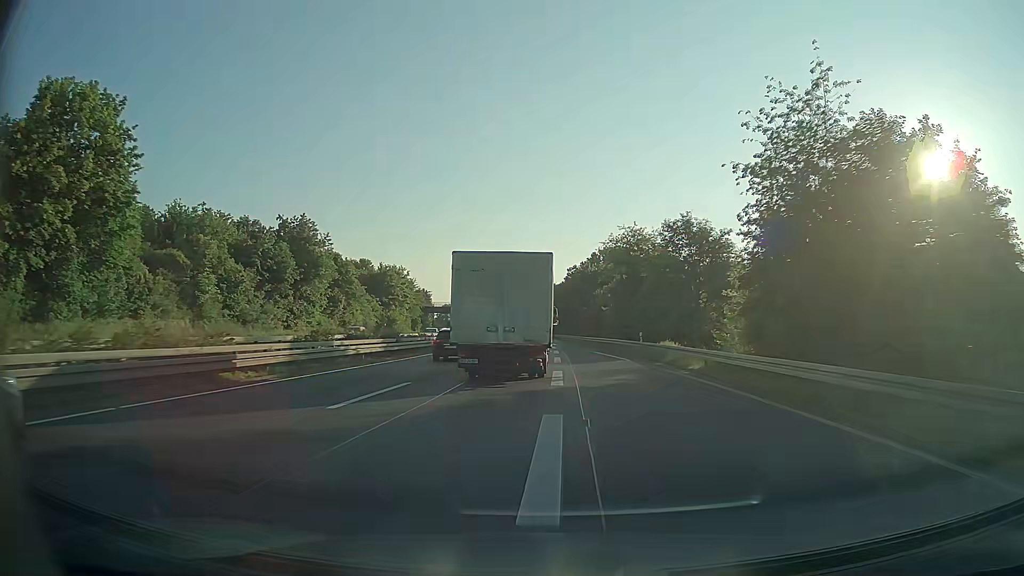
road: trunk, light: Day
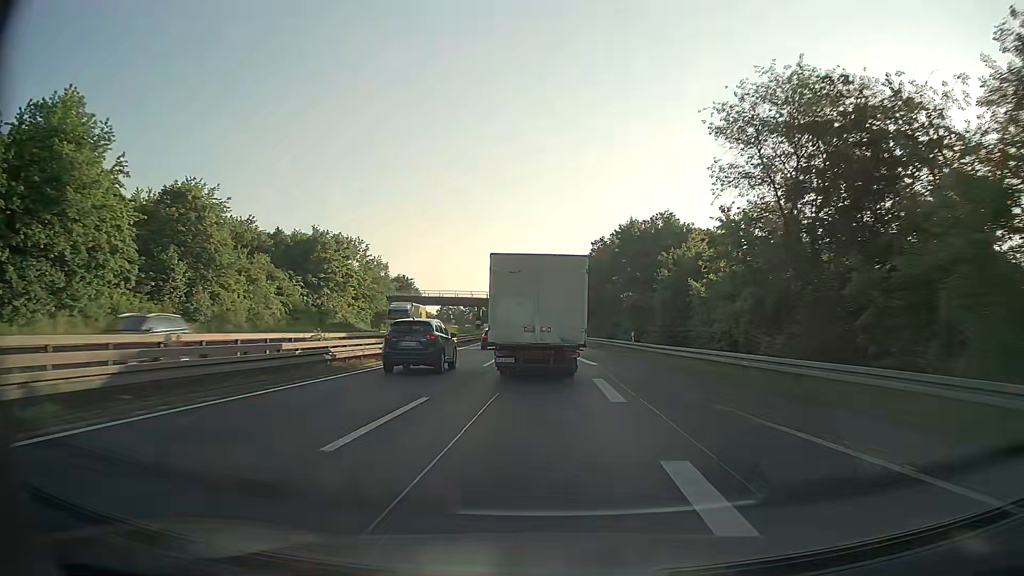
(-0.4, +40.0) m; -1°
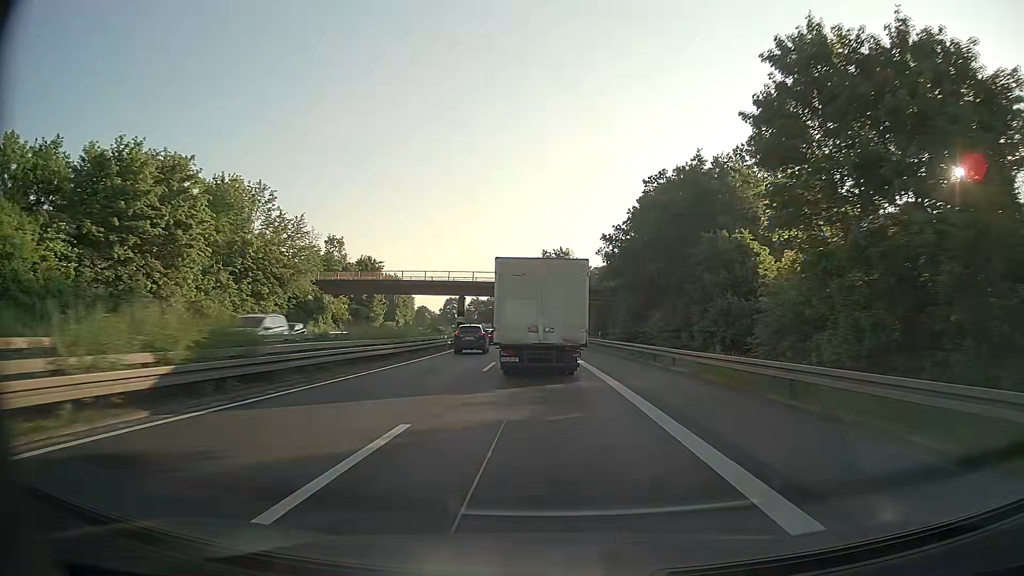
(-0.3, +39.7) m; -1°
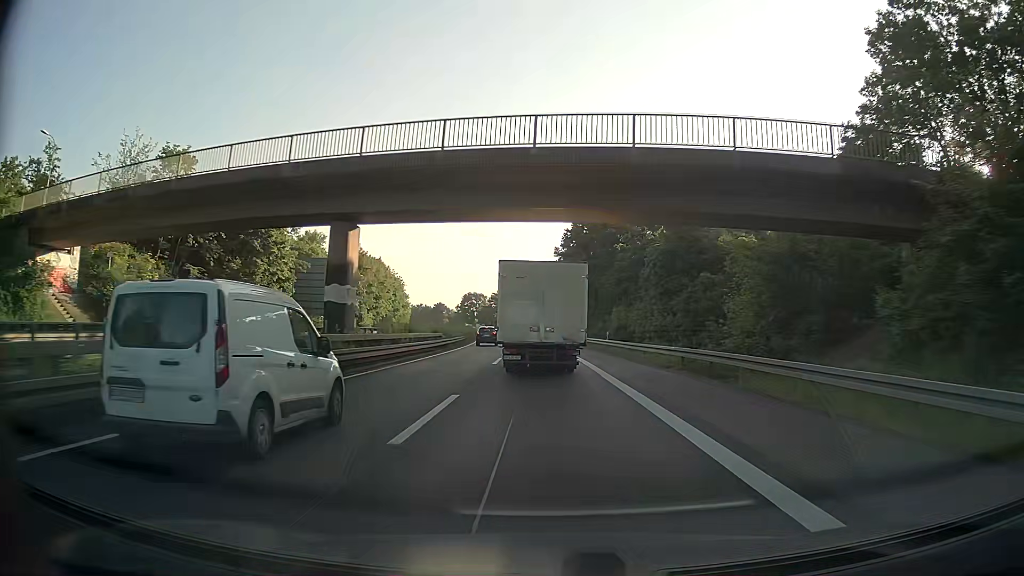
(-1.1, +53.2) m; -2°
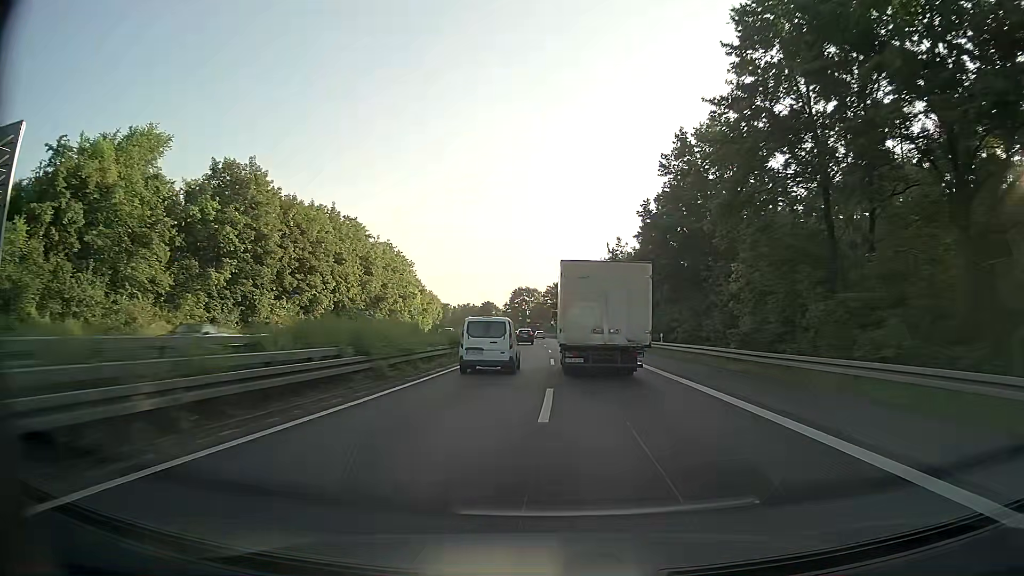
(-2.5, +54.7) m; -5°
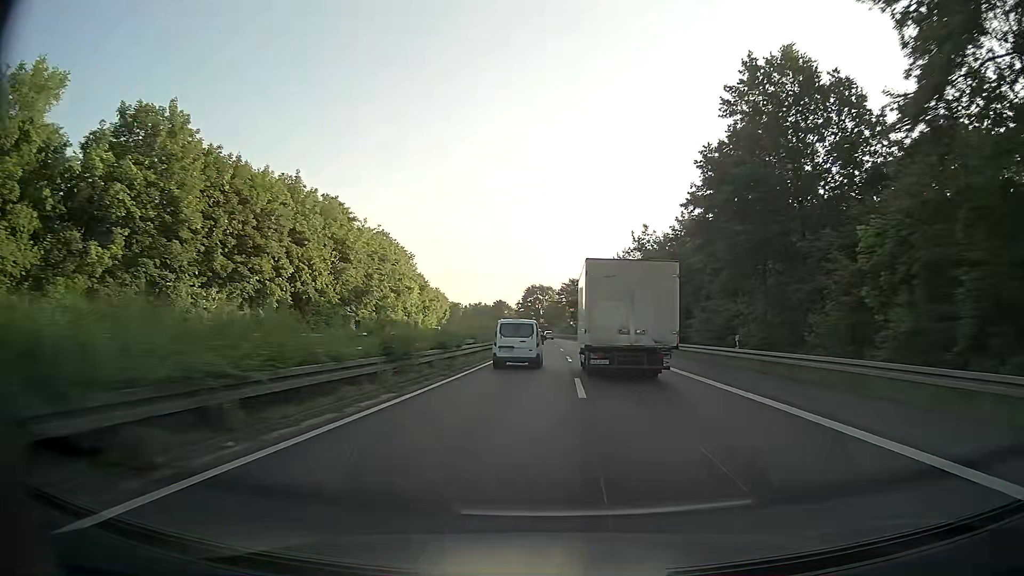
(-0.2, +14.1) m; -1°
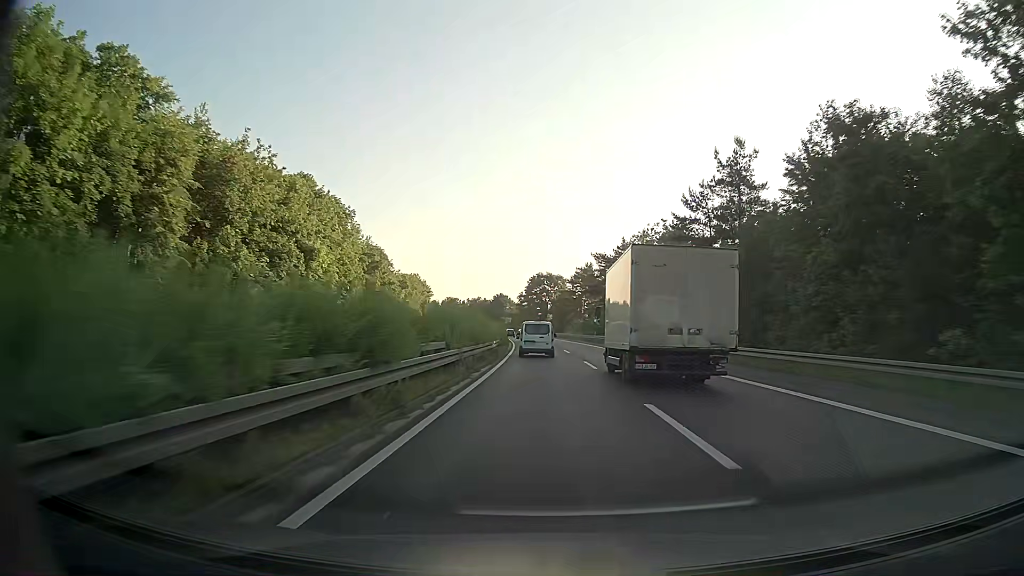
(-0.6, +43.5) m; -1°
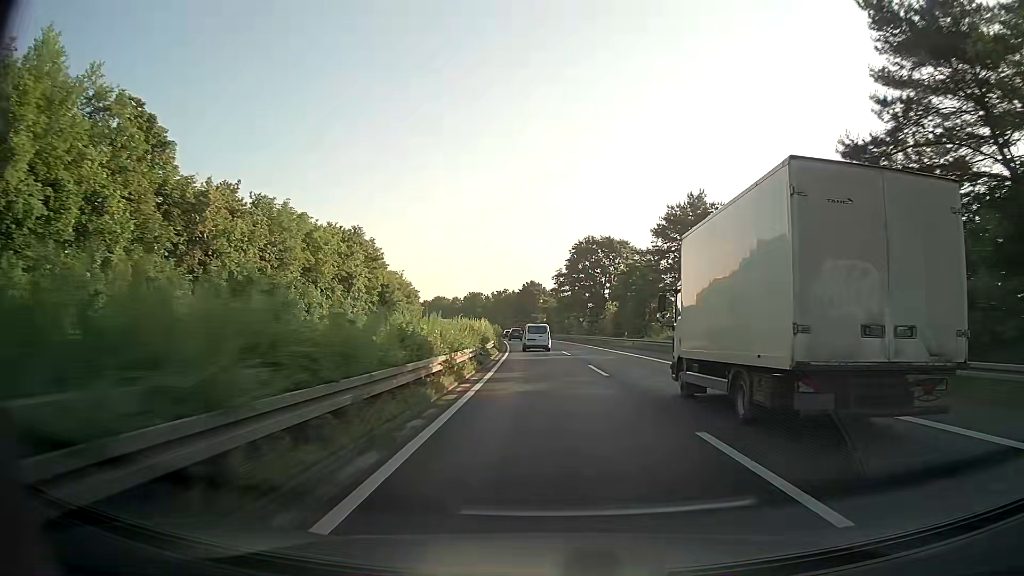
(-1.7, +75.8) m; -3°
(0, +10) (0, +20) (0, +30) (-1, +40) (-1, +50) (-2, +60) (-2, +70) (-3, +80) (-4, +90) (-5, +100) m
